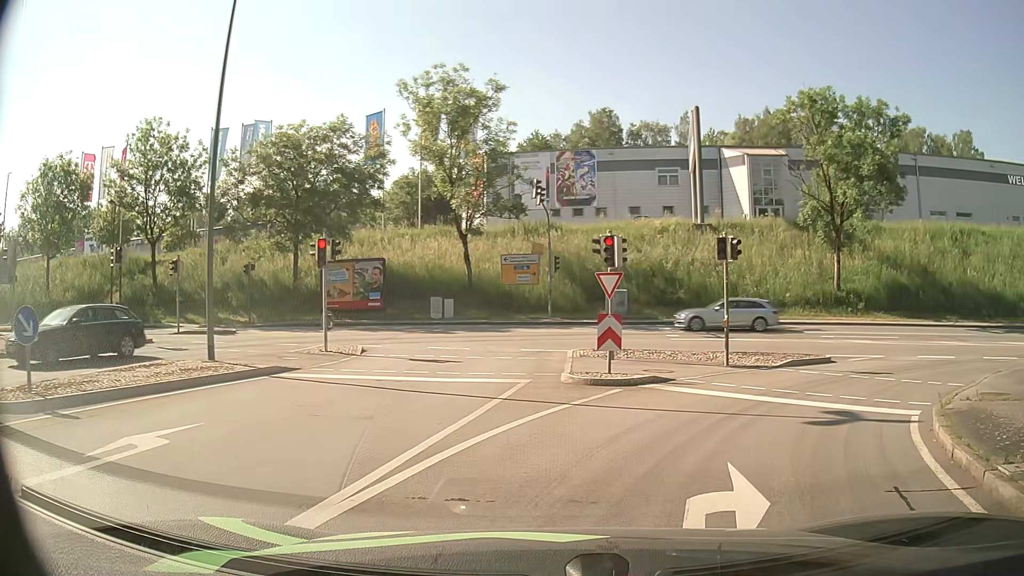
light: Day
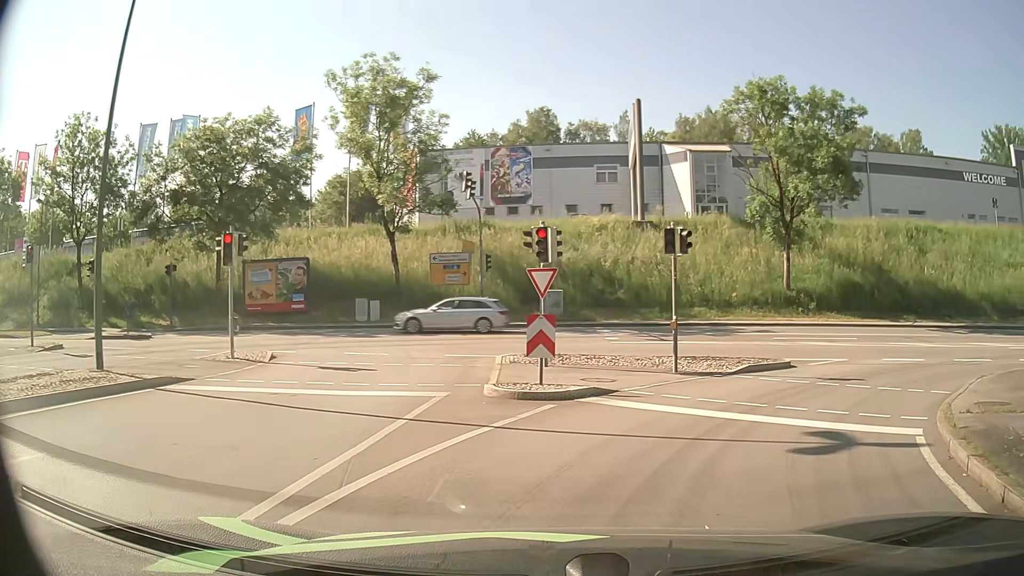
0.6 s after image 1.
(+0.1, +2.1) m; +5°
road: primary_link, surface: asphalt
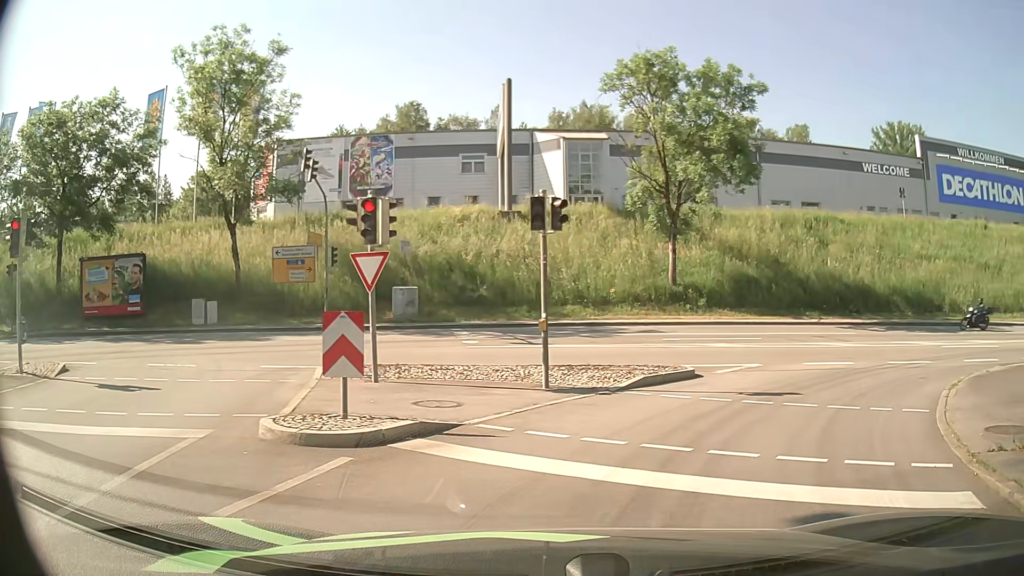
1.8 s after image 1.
(+0.3, +4.0) m; +11°
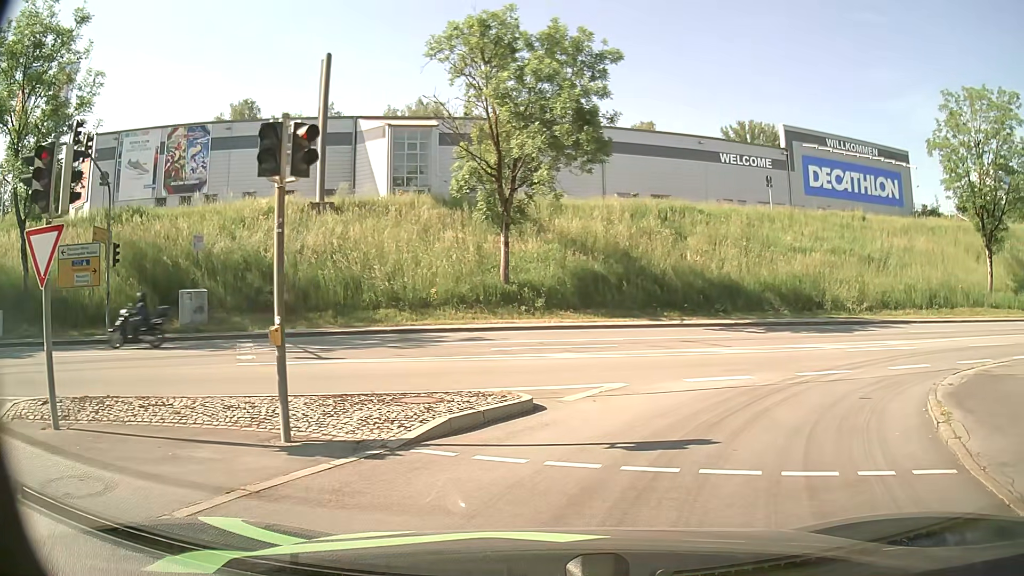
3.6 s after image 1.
(+0.6, +4.9) m; +14°
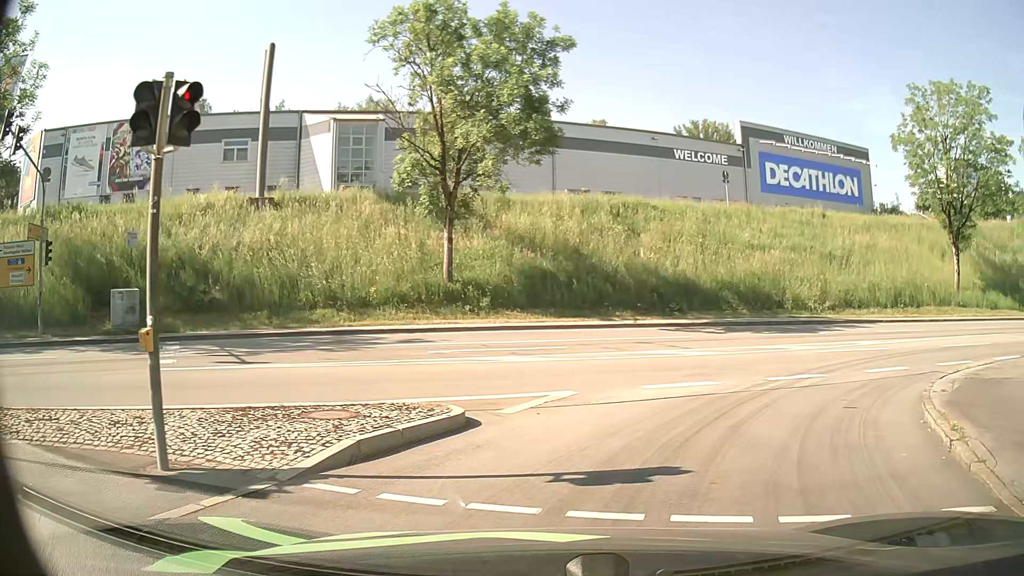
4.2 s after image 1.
(+0.1, +1.5) m; +4°
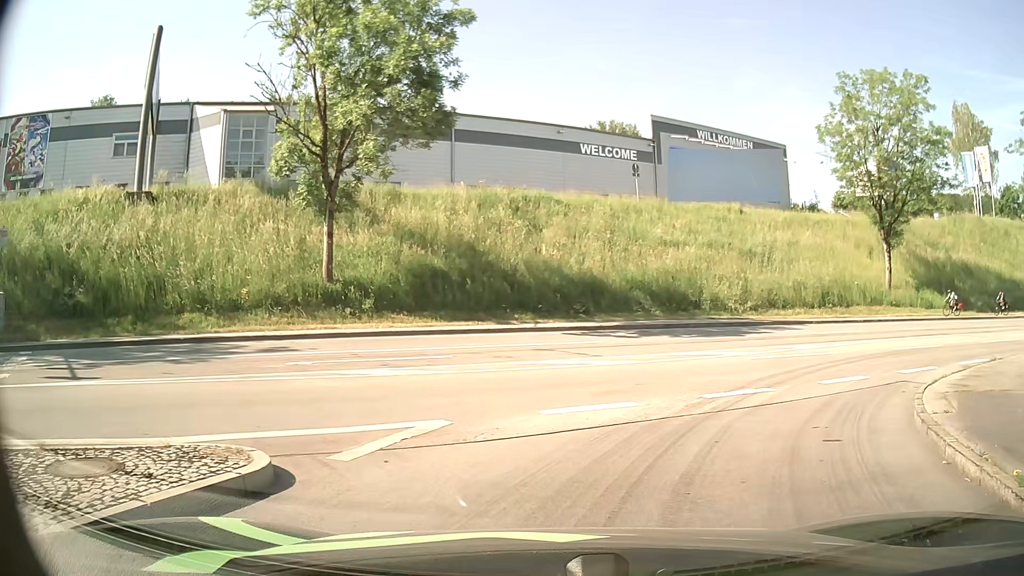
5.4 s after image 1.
(+0.2, +2.9) m; +9°
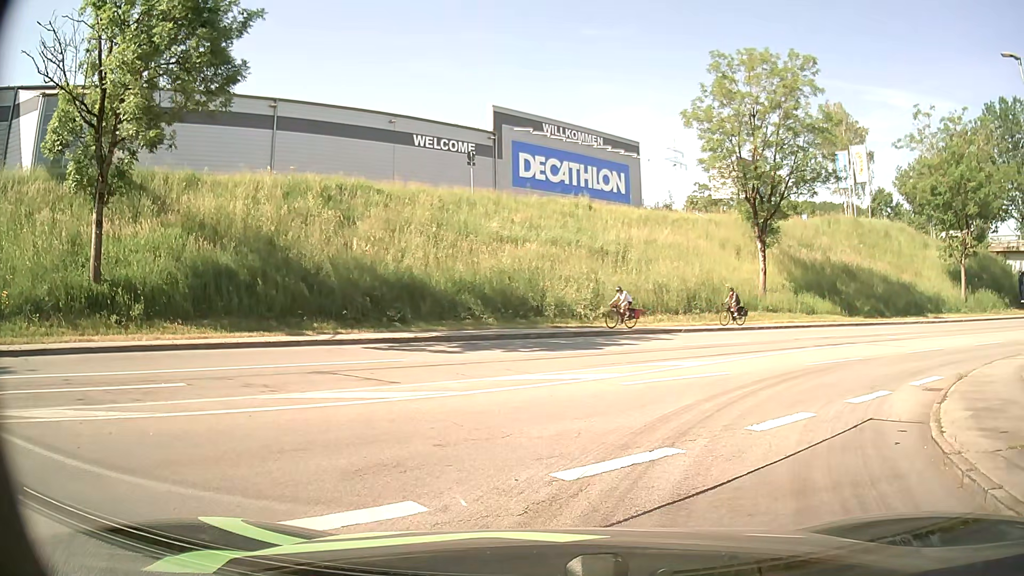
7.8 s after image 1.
(+0.6, +5.1) m; +13°
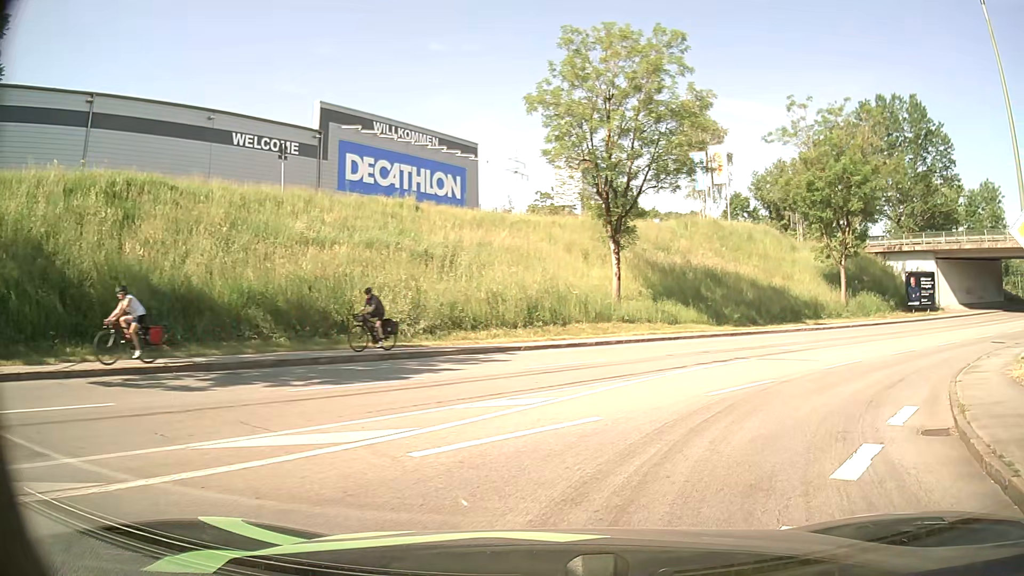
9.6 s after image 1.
(+0.6, +5.3) m; +15°
(+2, +10) (+8, +18) (+16, +24) (+24, +30) (+32, +35) (+41, +40) (+50, +44) (+60, +48) (+69, +50) (+79, +51) m
